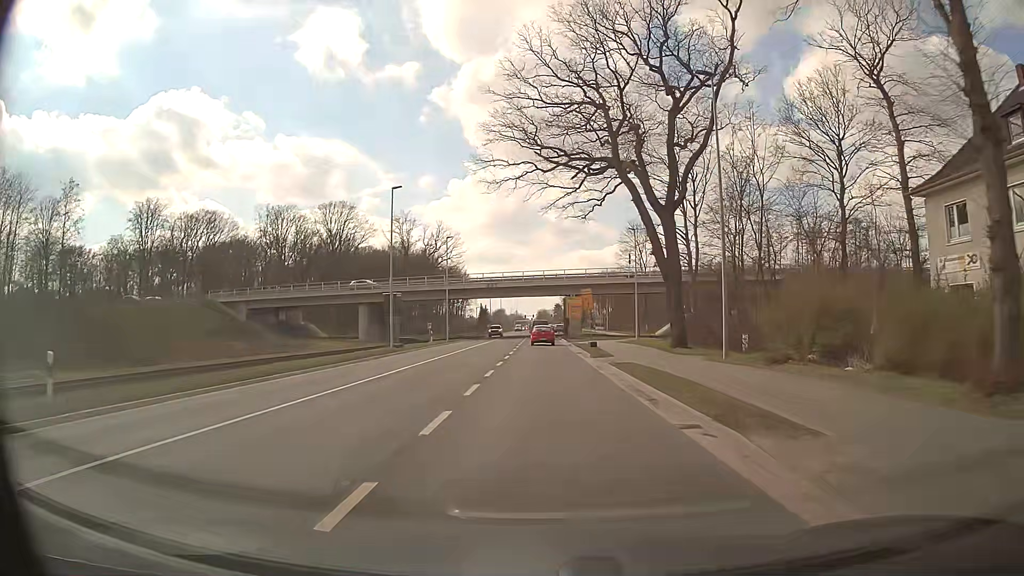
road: secondary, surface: asphalt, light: Day
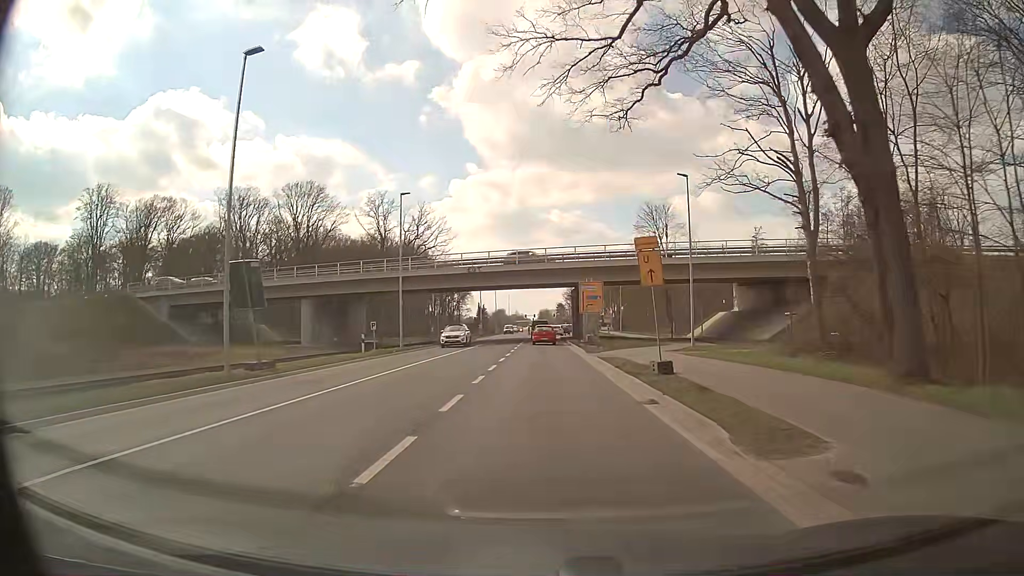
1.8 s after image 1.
(0.0, +22.8) m; 0°
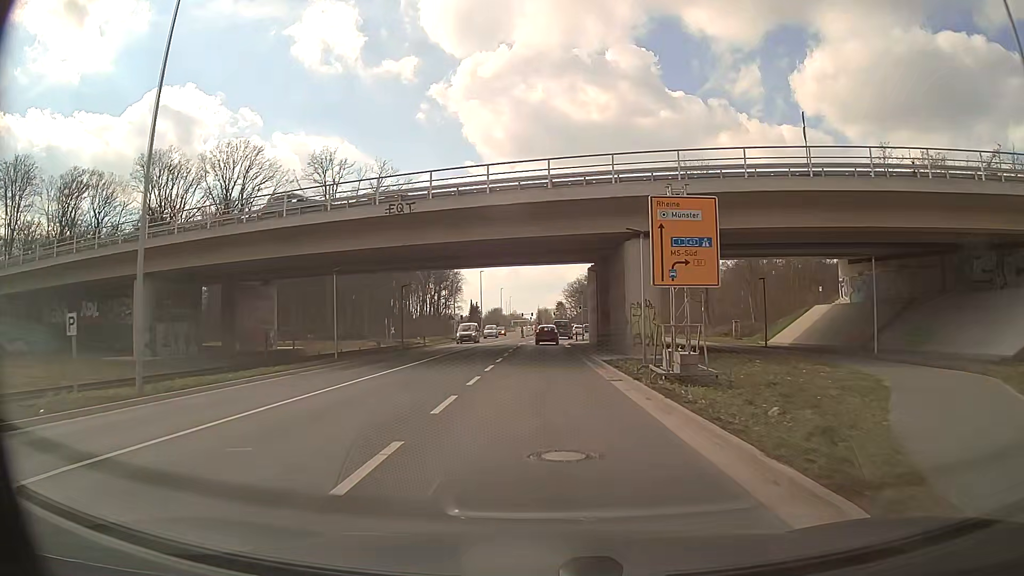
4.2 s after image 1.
(0.0, +30.4) m; 0°
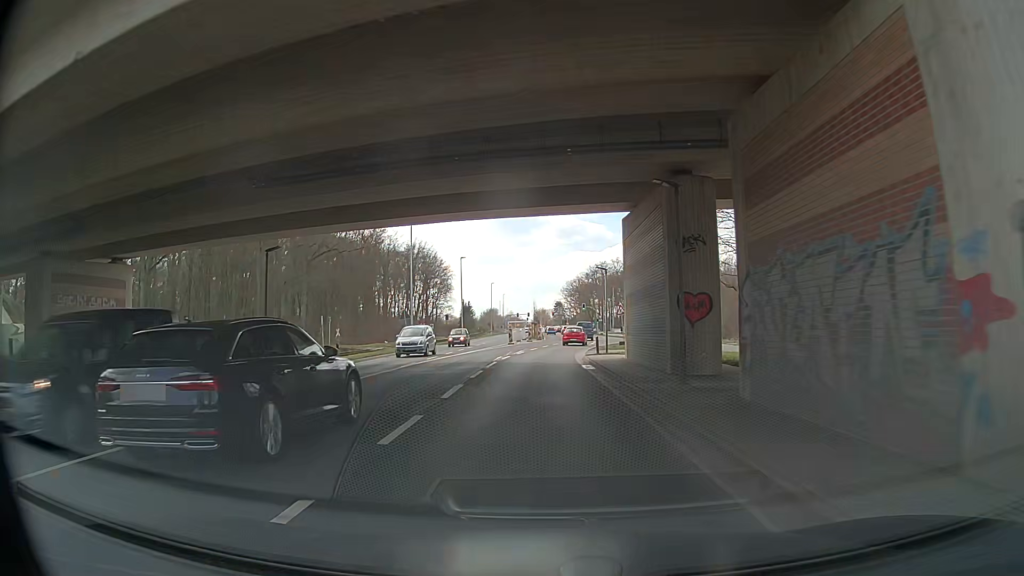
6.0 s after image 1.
(+0.1, +22.8) m; 0°
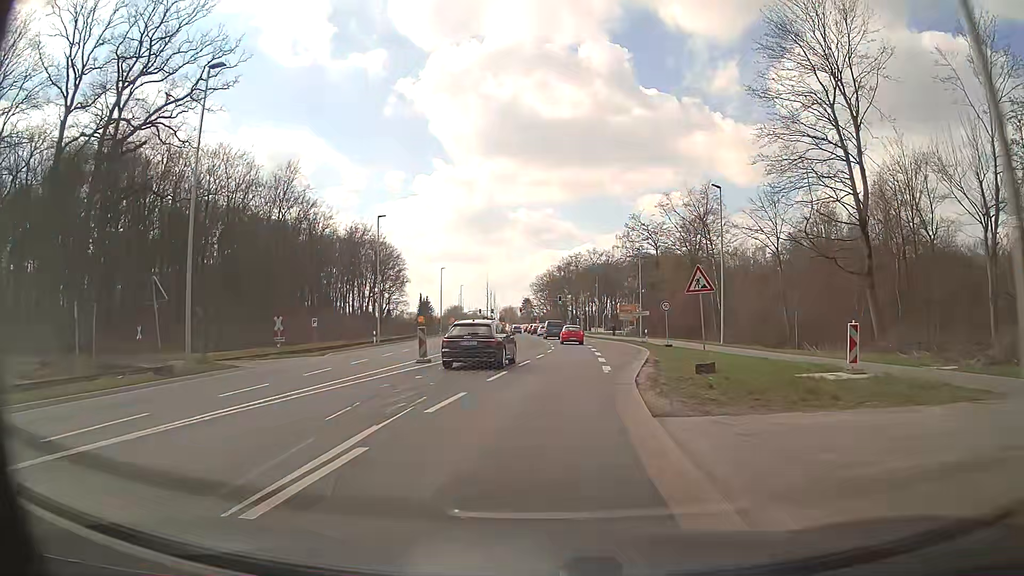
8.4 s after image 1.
(-0.5, +30.4) m; +2°
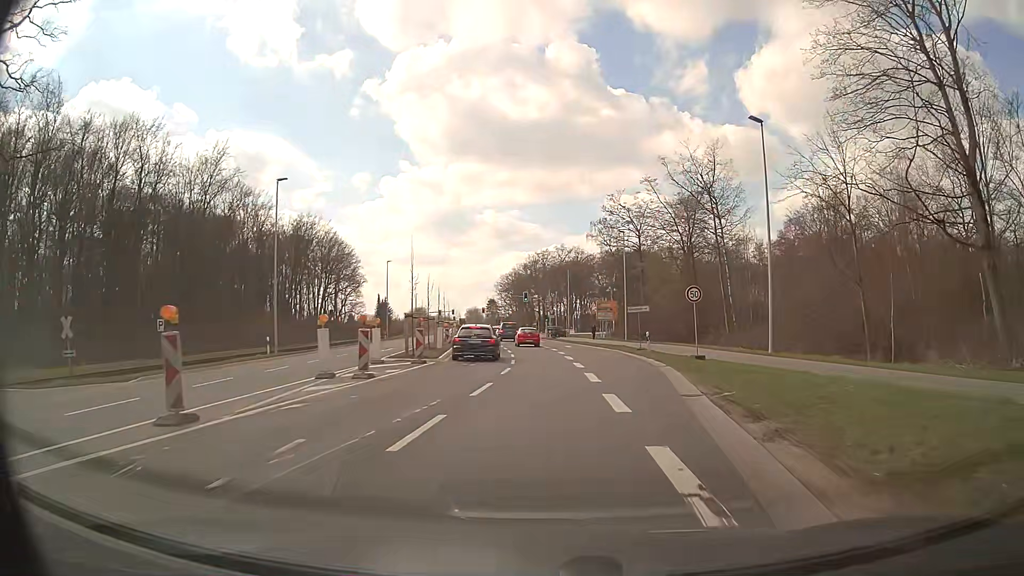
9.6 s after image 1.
(+0.5, +15.2) m; +3°
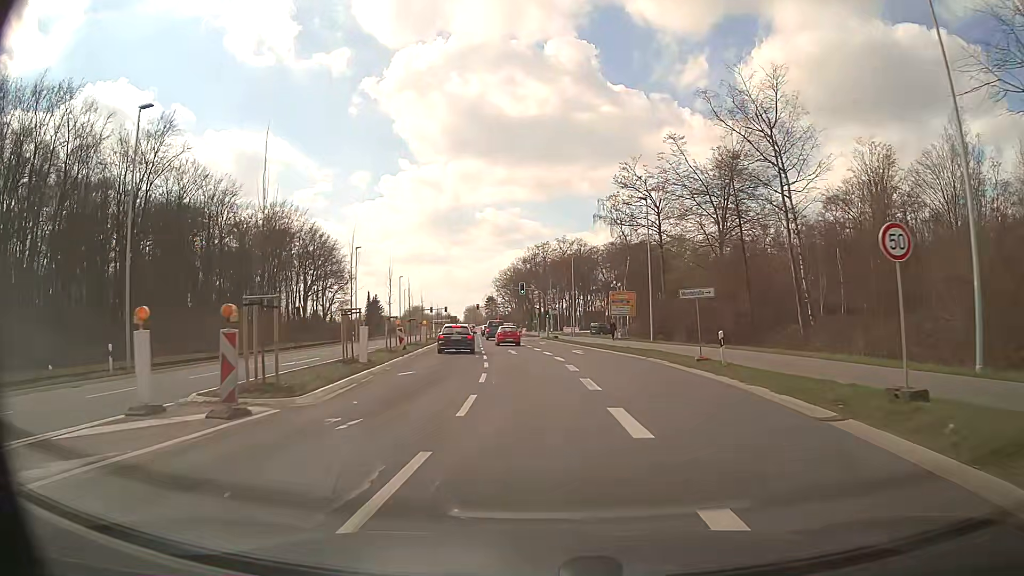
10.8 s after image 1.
(+0.2, +15.2) m; 0°
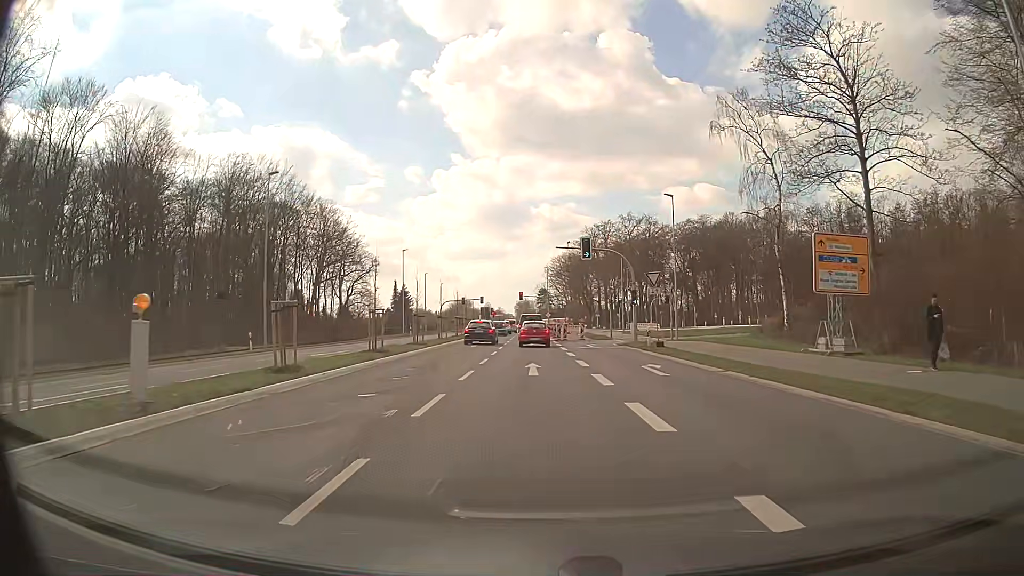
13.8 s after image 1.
(-1.7, +36.9) m; -5°
